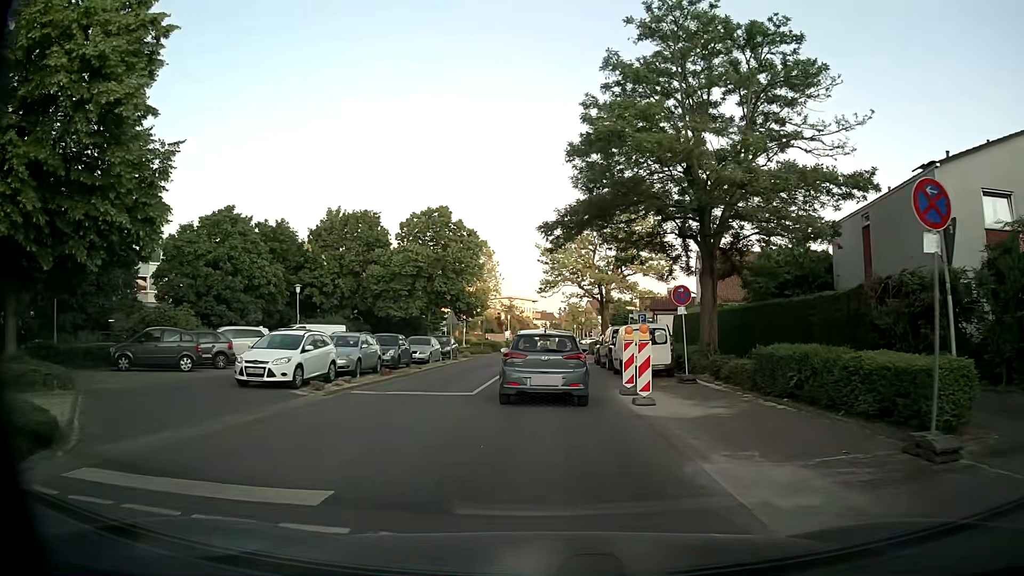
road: tertiary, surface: asphalt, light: Day
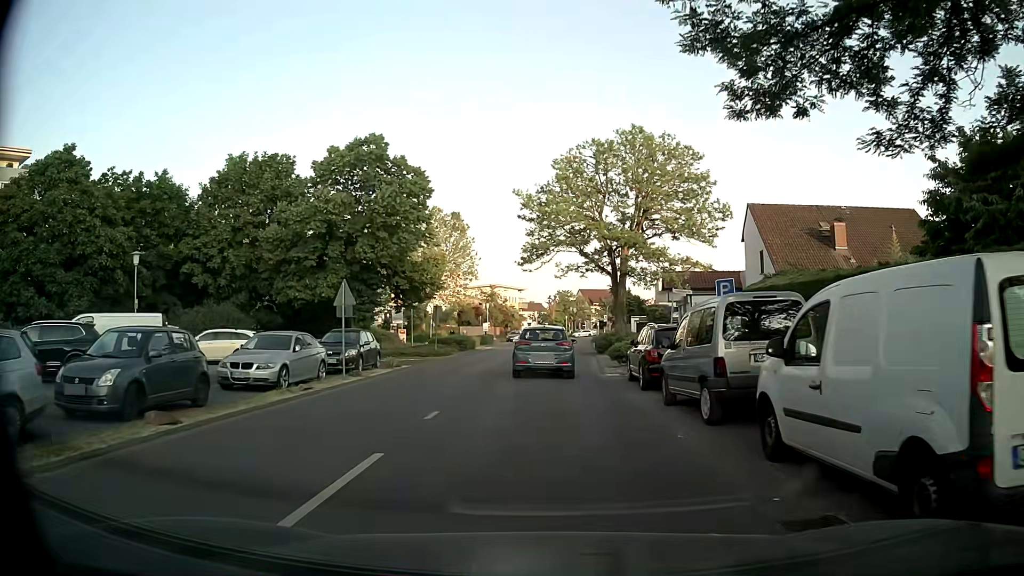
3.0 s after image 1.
(0.0, +18.7) m; 0°
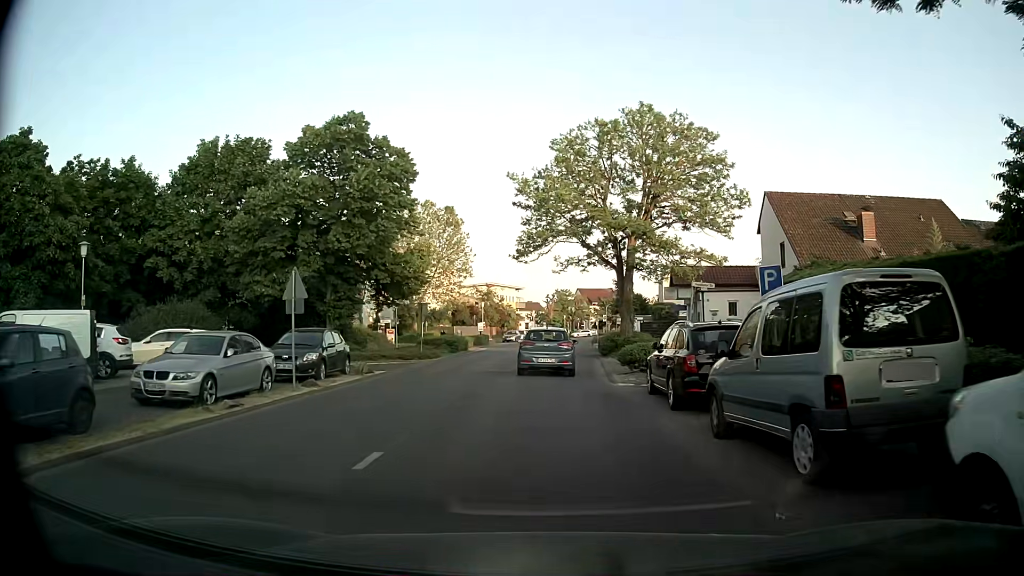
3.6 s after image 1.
(0.0, +3.8) m; +1°
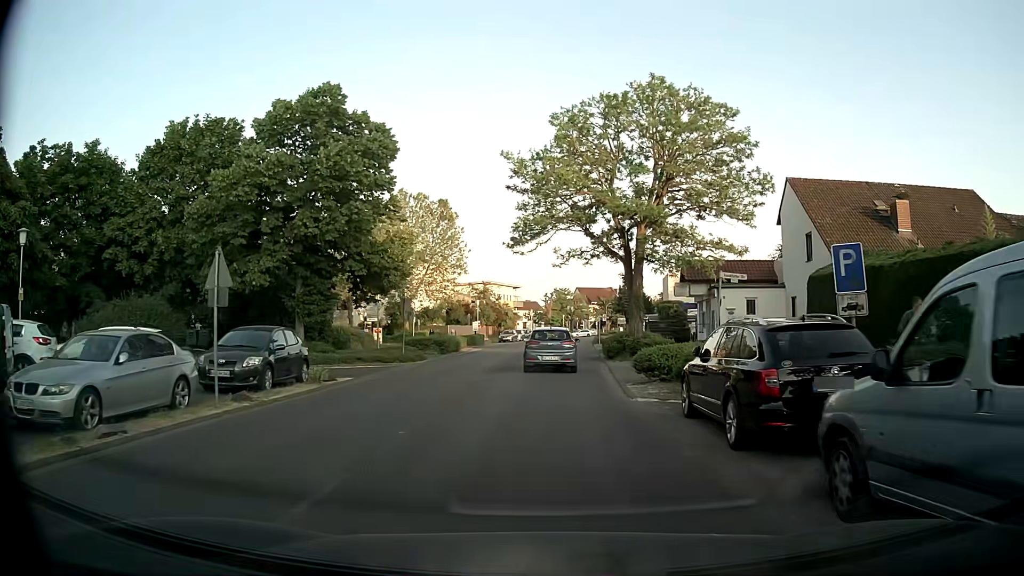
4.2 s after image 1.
(-0.1, +3.9) m; -1°
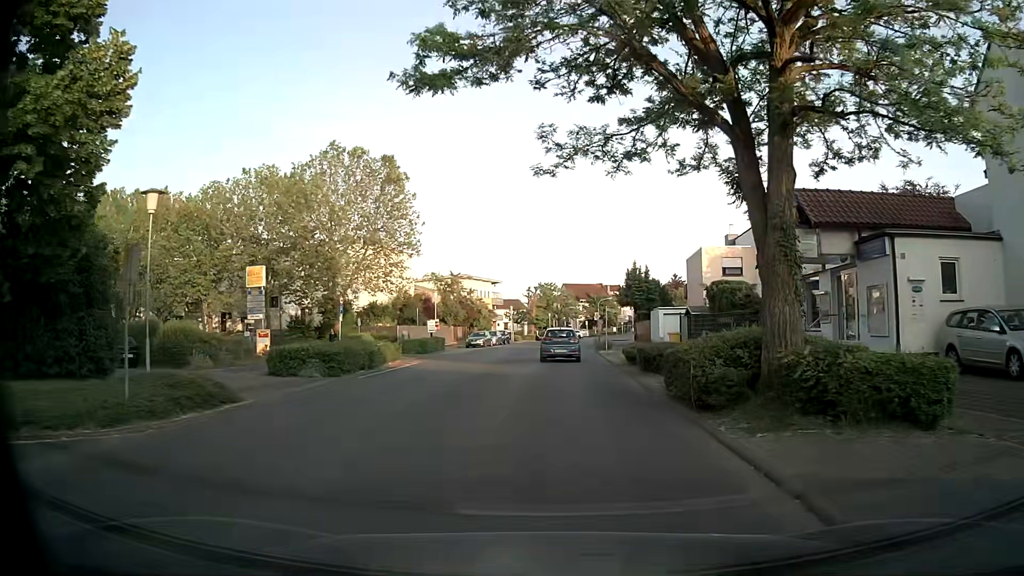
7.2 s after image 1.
(+0.2, +19.9) m; +1°
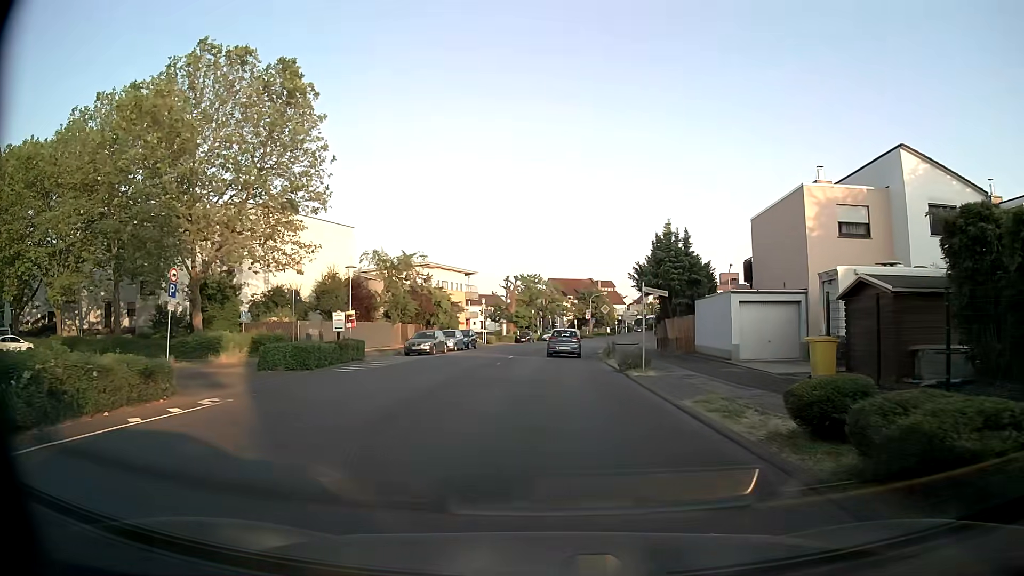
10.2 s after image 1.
(+0.5, +21.0) m; +2°
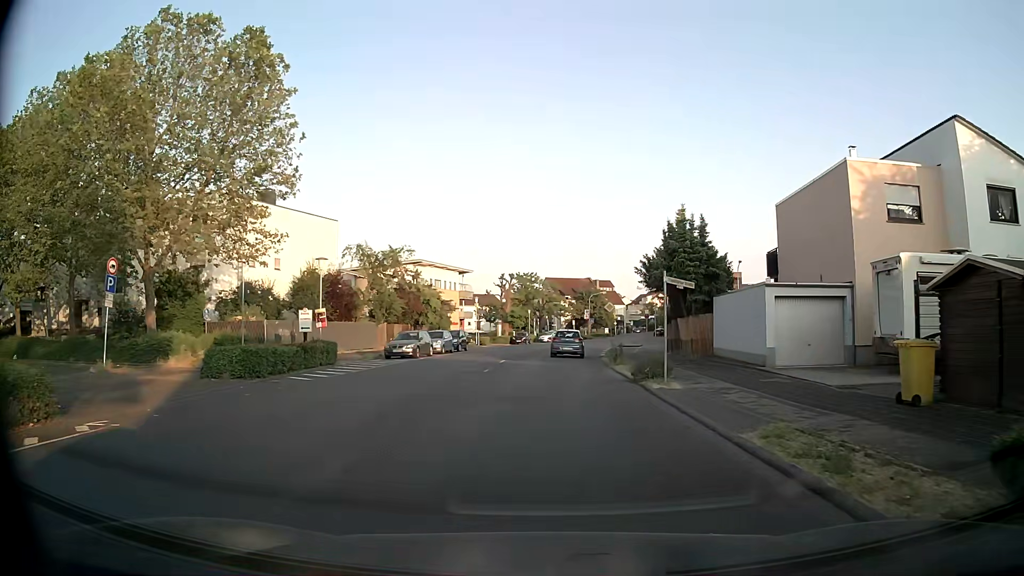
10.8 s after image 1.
(0.0, +4.3) m; 0°
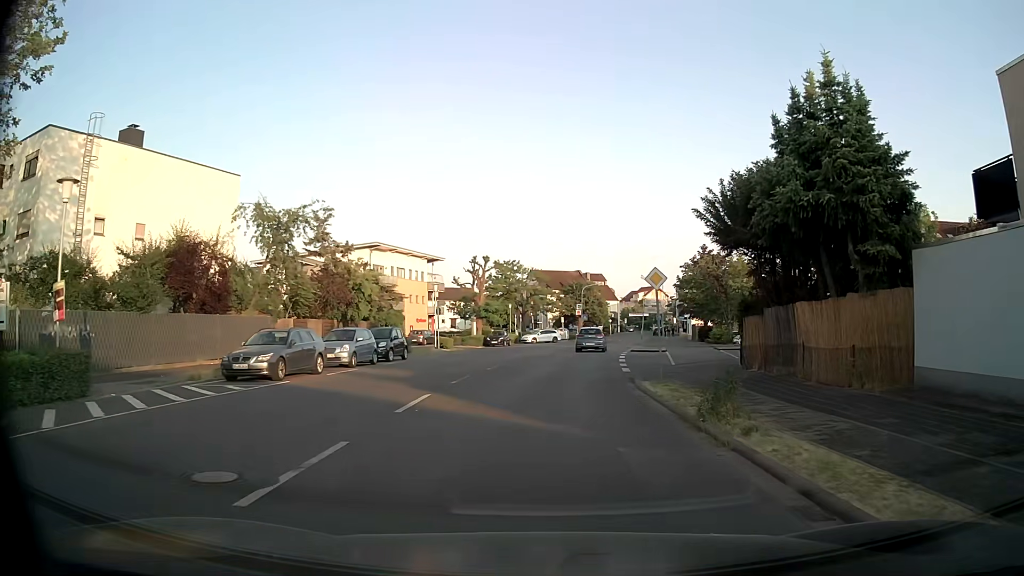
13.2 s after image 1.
(+0.1, +17.7) m; +1°
(0, +10) (+1, +20) (+2, +30) (+3, +40) (+5, +50) (+7, +59) (+9, +69) (+11, +79) (+13, +89) (+14, +99) m
